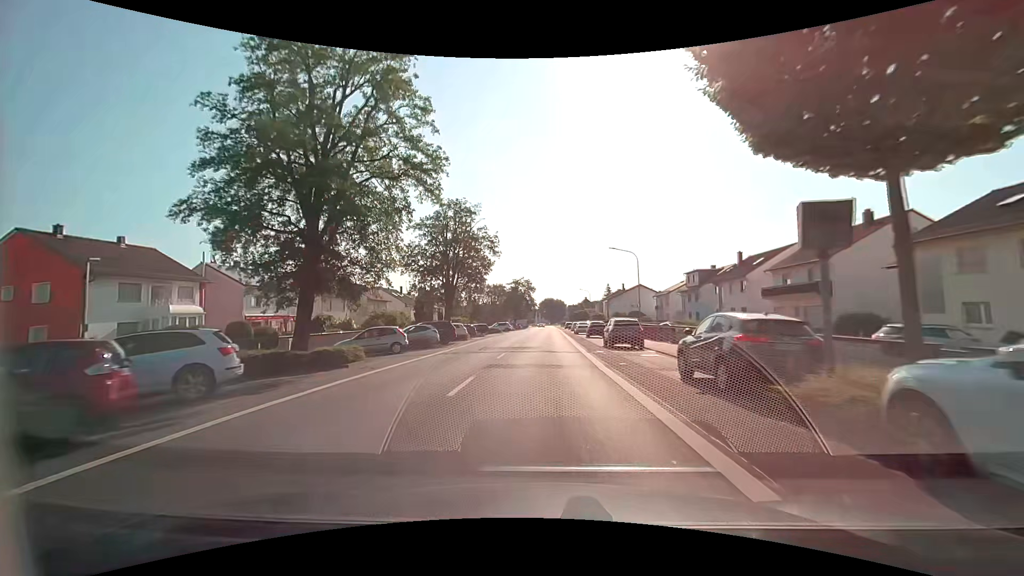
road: secondary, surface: asphalt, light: Day
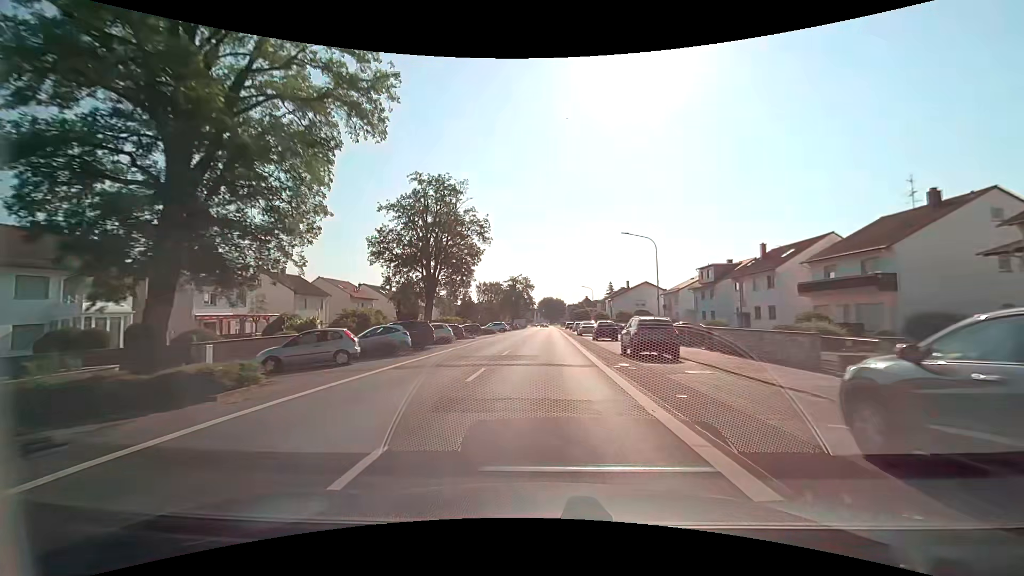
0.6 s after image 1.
(0.0, +7.0) m; 0°
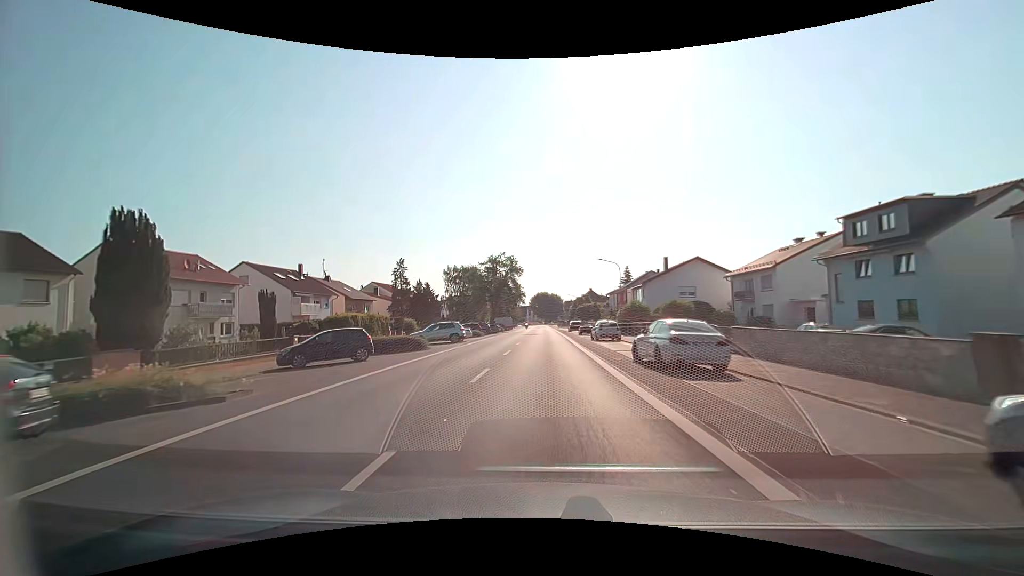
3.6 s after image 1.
(+0.5, +36.2) m; +1°
(0, +10) (0, +20) (0, +30) (0, +40) (0, +50) (0, +60) (0, +70) (0, +80) (0, +90) (0, +100) m
